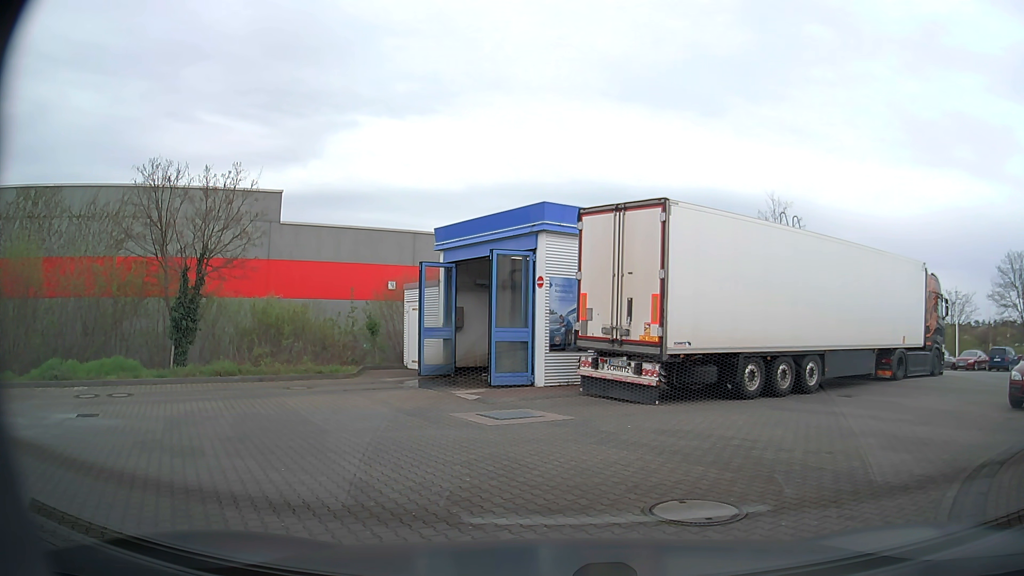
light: Day
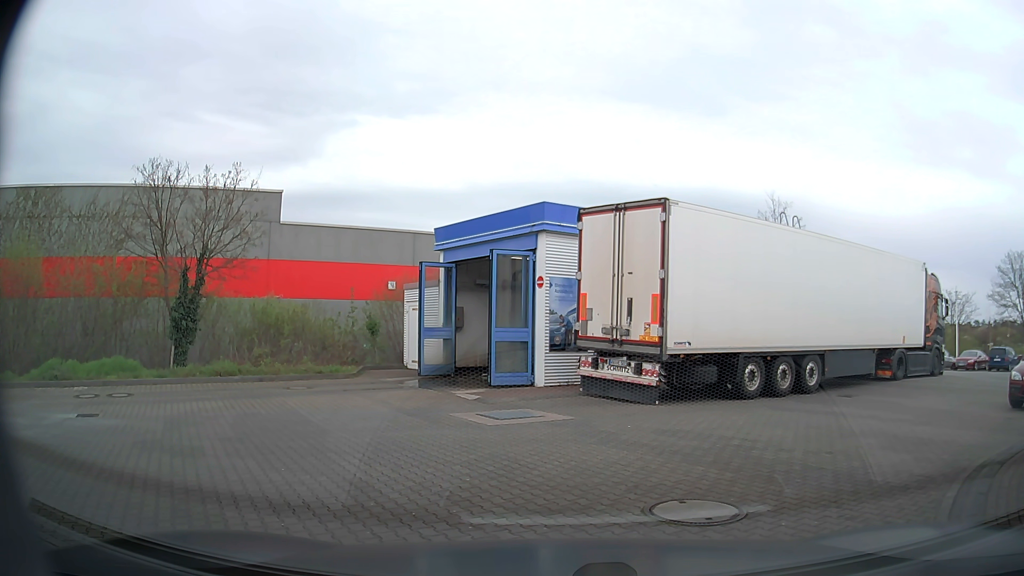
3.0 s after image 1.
(0.0, 0.0) m; 0°
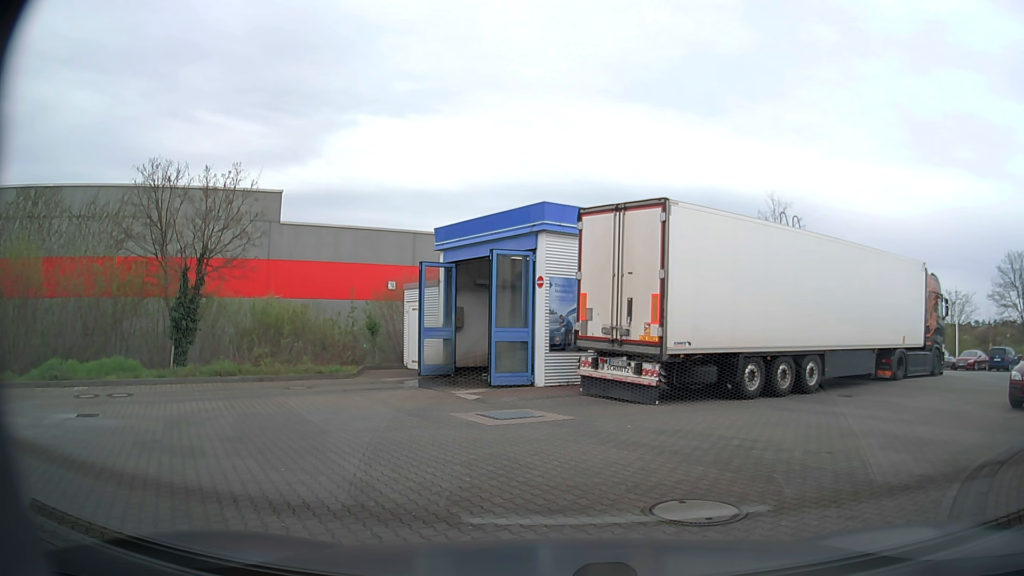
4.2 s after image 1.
(0.0, 0.0) m; 0°
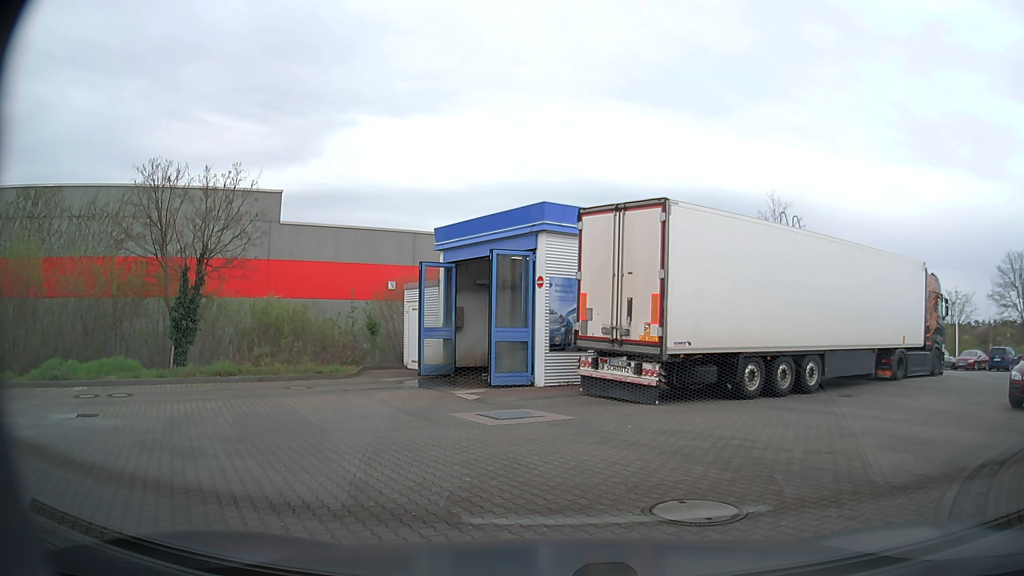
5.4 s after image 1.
(0.0, 0.0) m; 0°
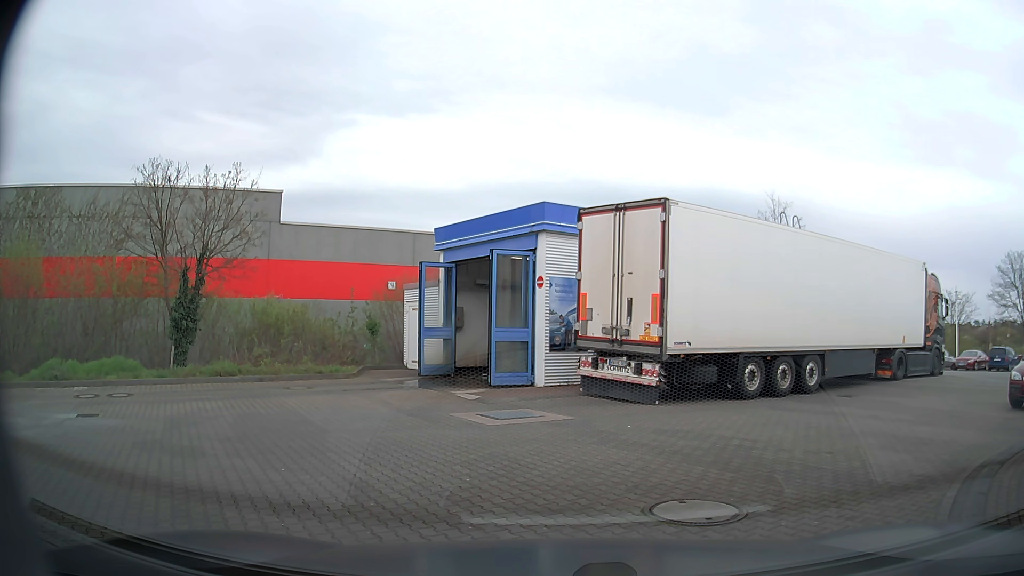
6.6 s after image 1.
(0.0, 0.0) m; 0°
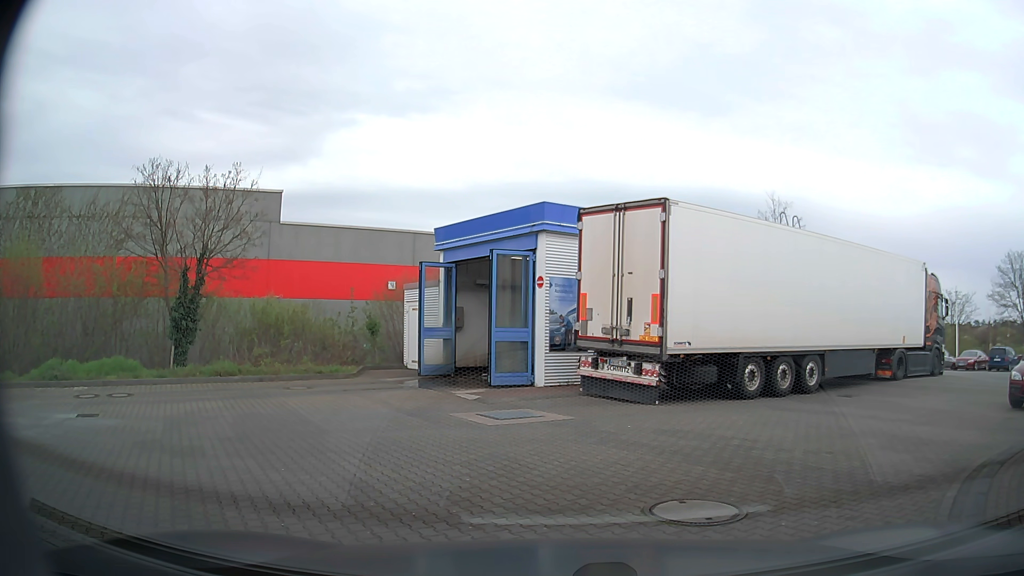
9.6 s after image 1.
(0.0, 0.0) m; 0°
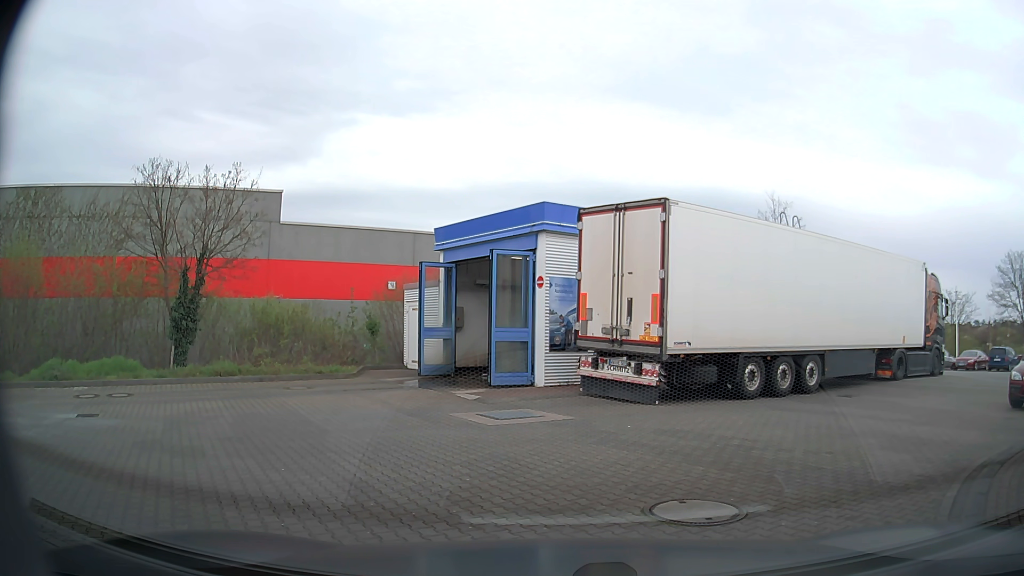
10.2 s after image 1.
(0.0, 0.0) m; 0°
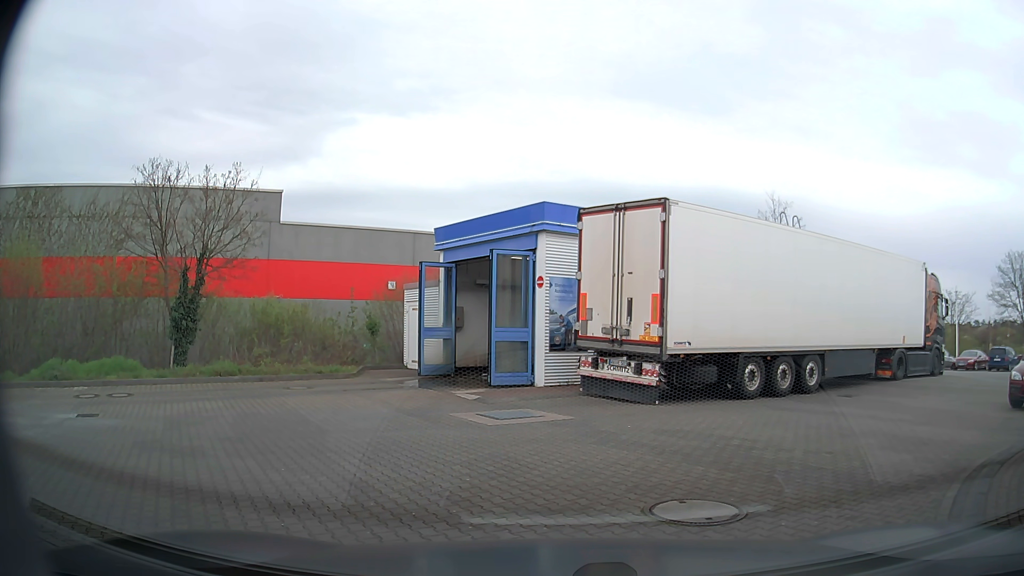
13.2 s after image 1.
(0.0, 0.0) m; 0°
